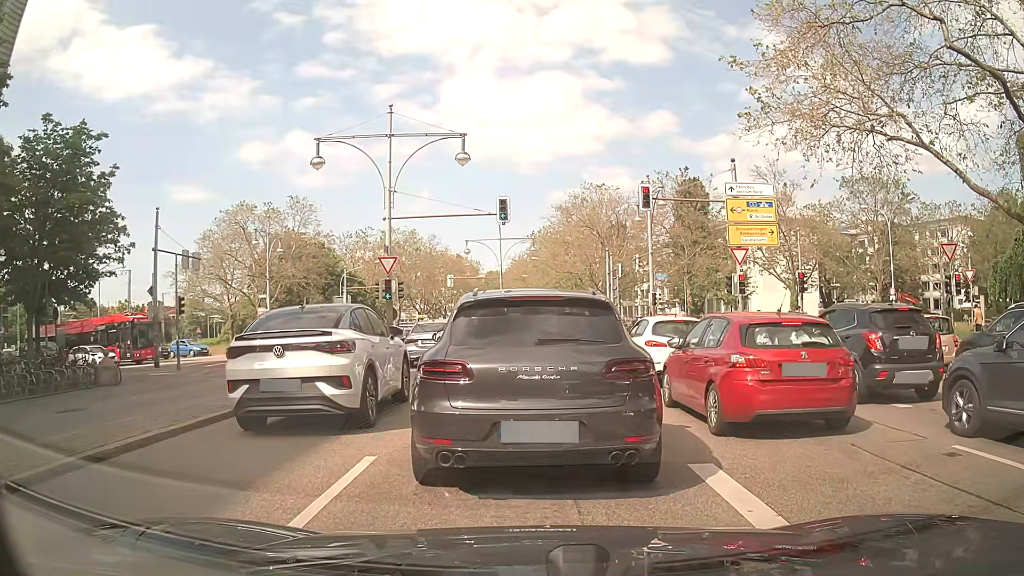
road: primary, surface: asphalt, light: Day
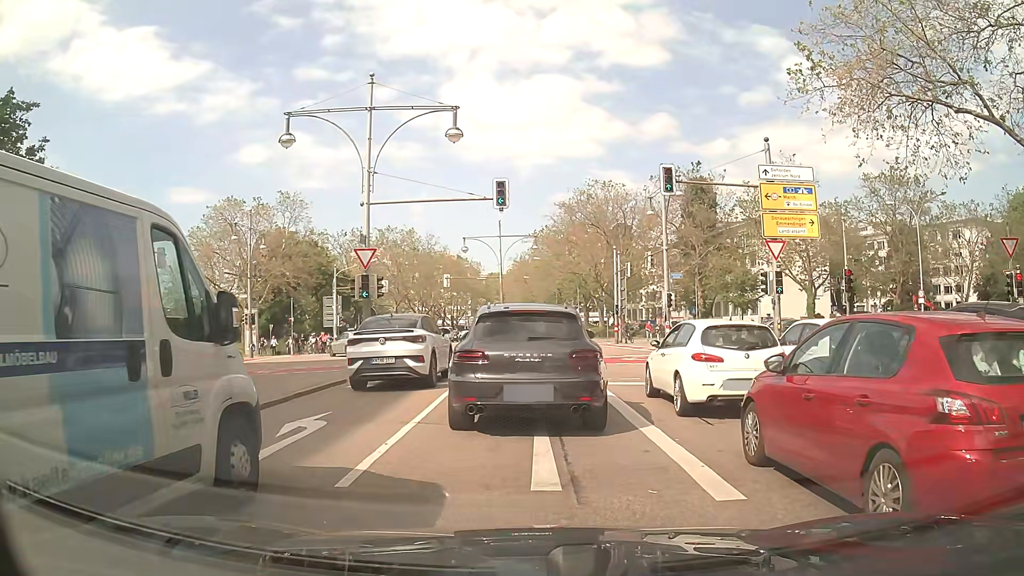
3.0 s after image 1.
(0.0, +4.3) m; +2°
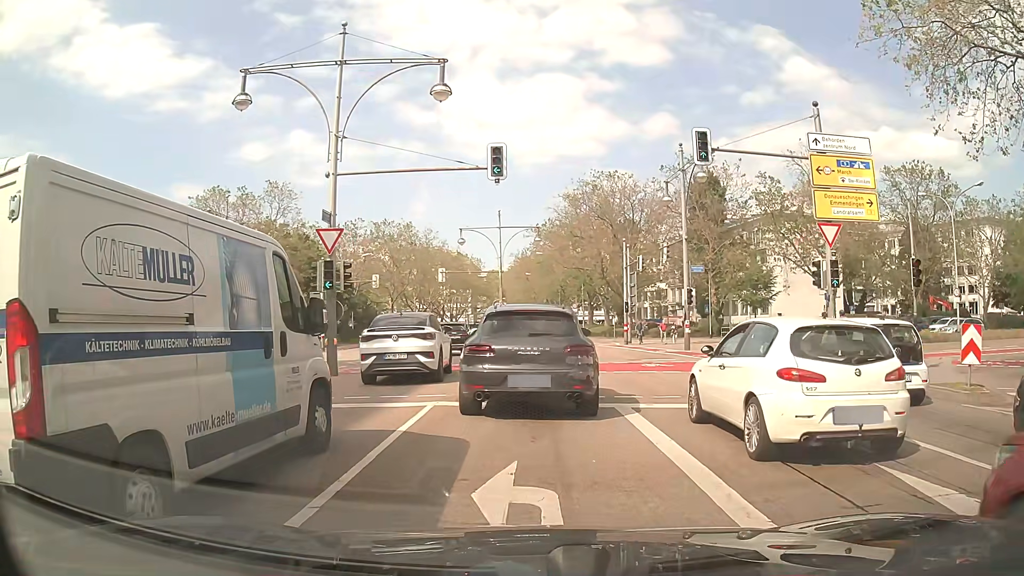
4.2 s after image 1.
(-0.1, +4.7) m; -1°
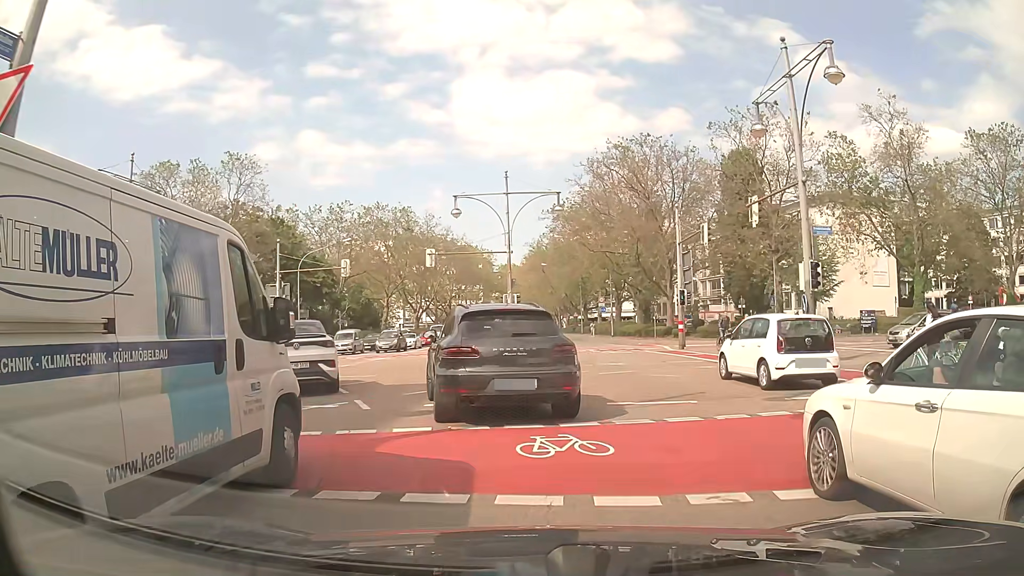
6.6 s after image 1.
(-0.2, +13.8) m; 0°
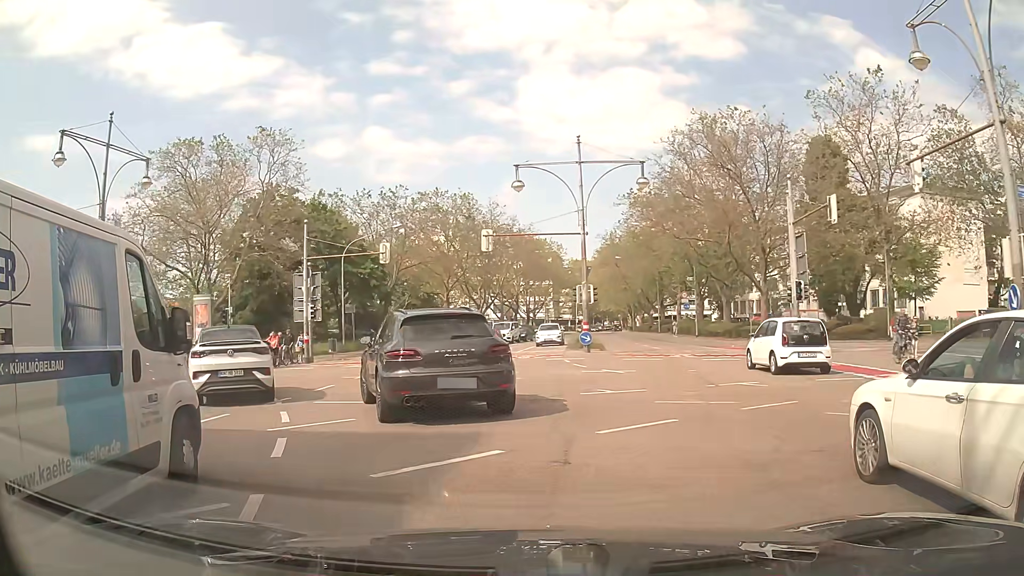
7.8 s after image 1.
(-0.4, +7.5) m; -9°
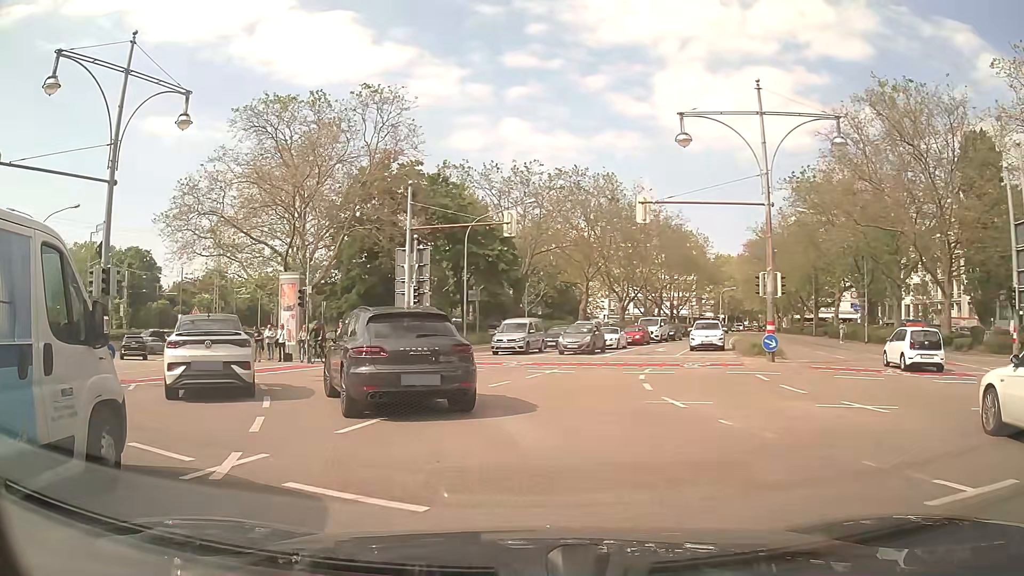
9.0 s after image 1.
(-0.6, +7.9) m; -10°
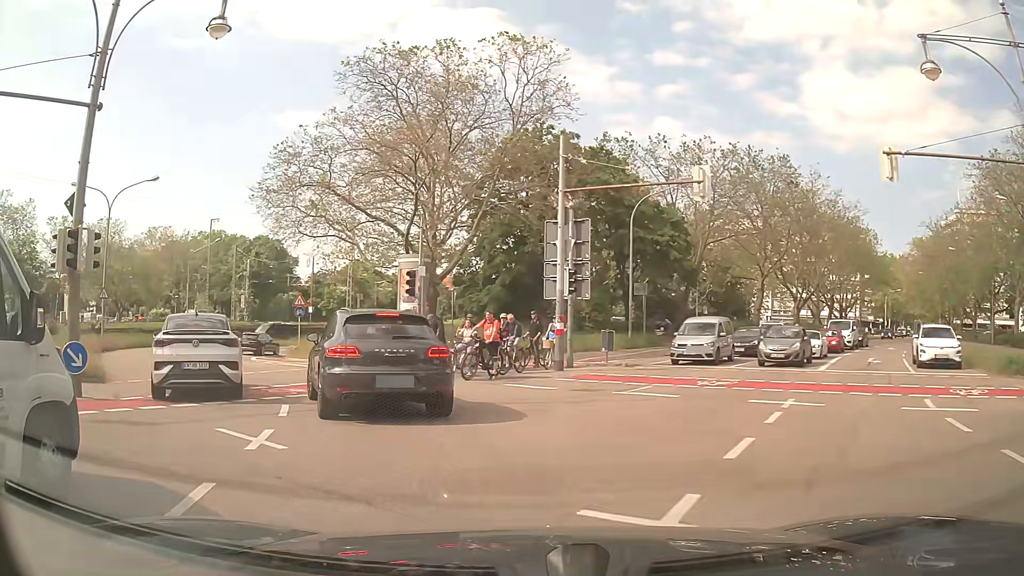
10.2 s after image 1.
(-0.9, +8.0) m; -12°
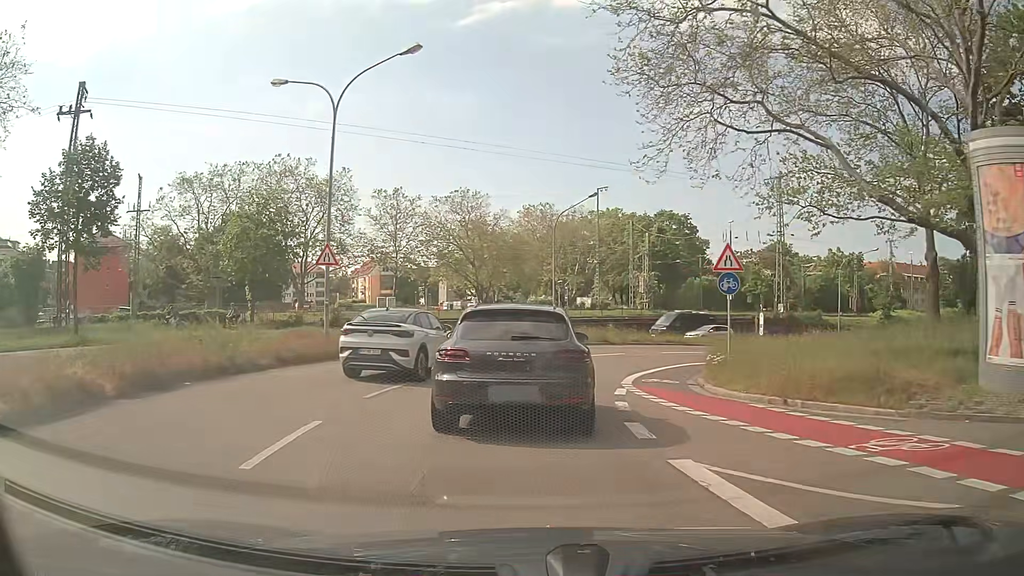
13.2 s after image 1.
(-6.3, +19.1) m; -35°
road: secondary
(-1, +10) (0, +20) (+4, +29) (+12, +36) (+21, +41) (+29, +45) (+38, +50) (+47, +54) (+56, +59) (+65, +63) m
